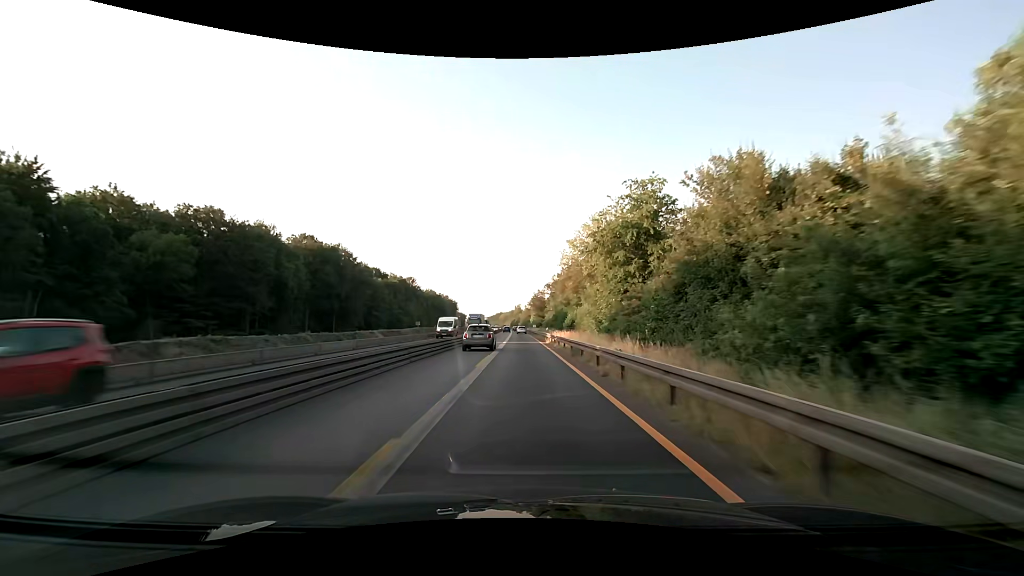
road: motorway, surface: asphalt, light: Day
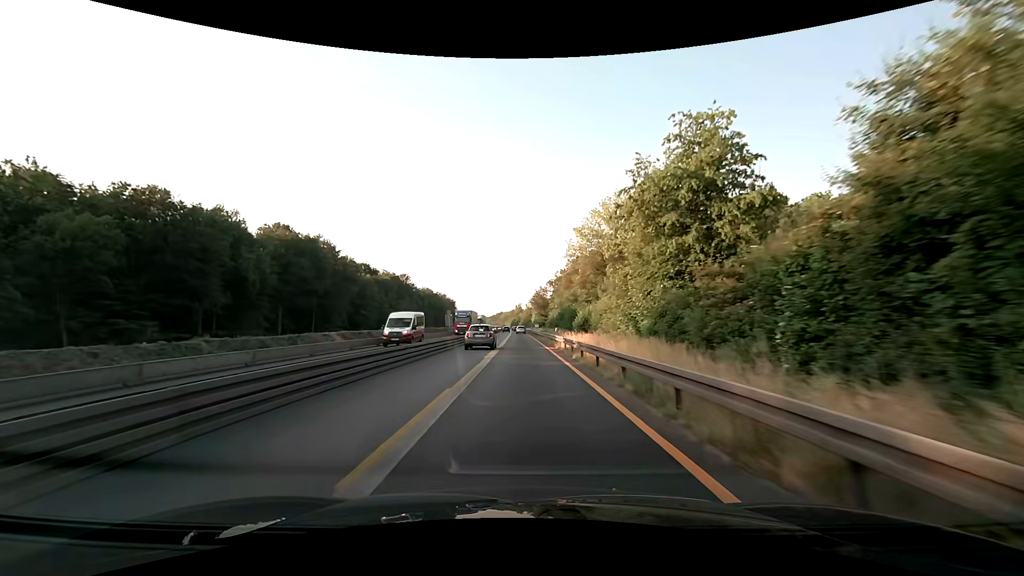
(0.0, +12.5) m; 0°
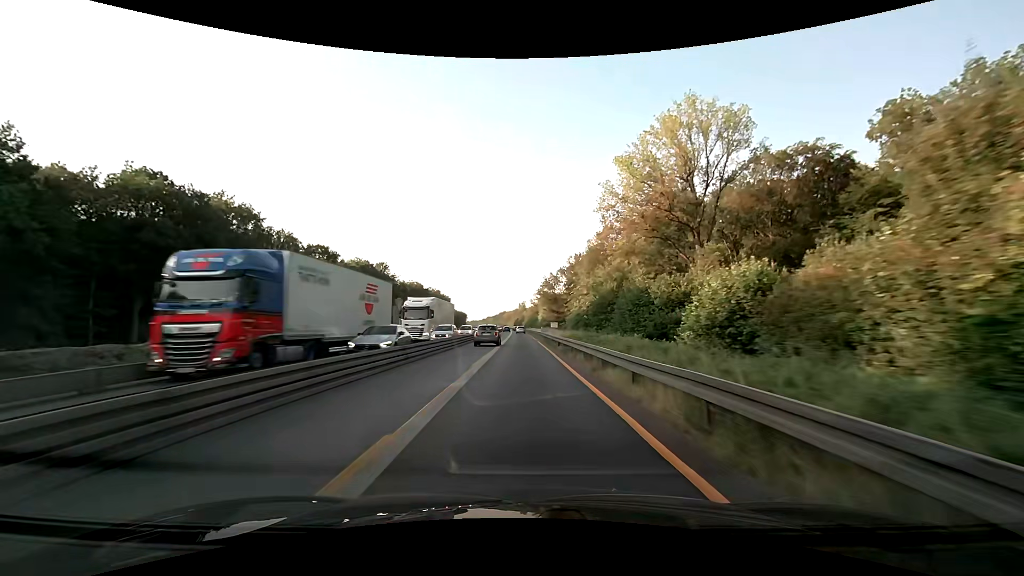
(0.0, +37.5) m; 0°
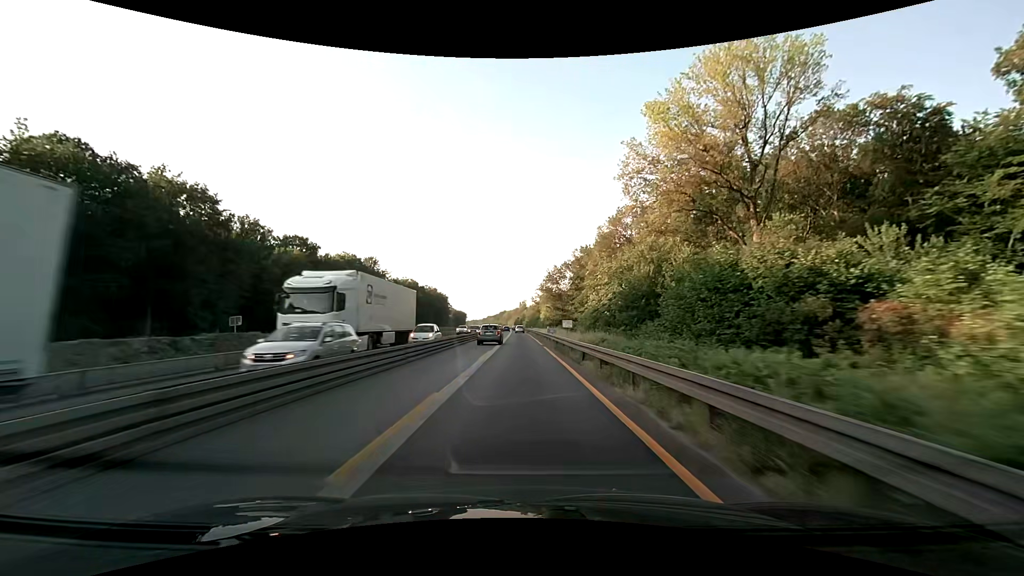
(0.0, +12.5) m; 0°
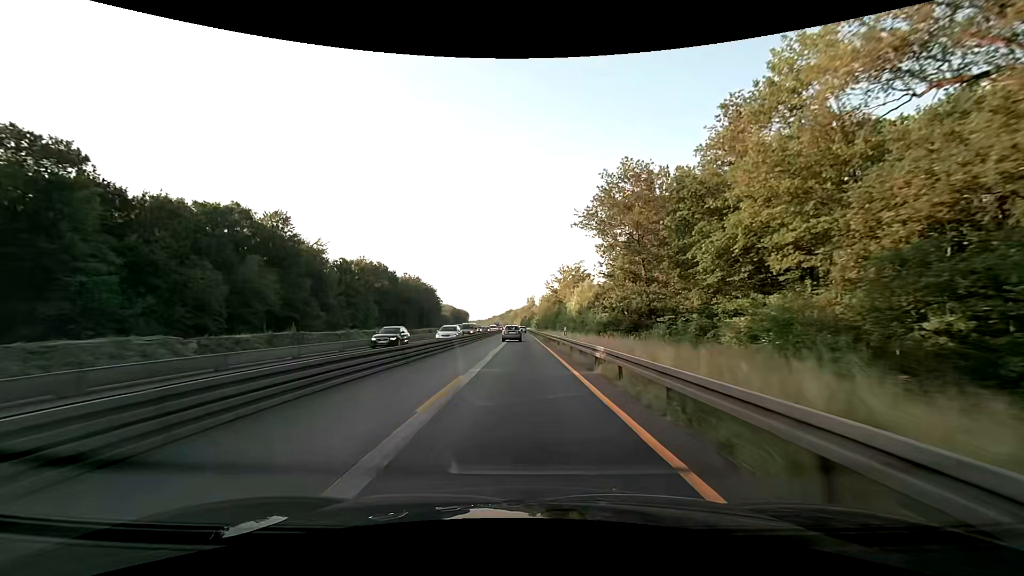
(-0.5, +62.5) m; -1°
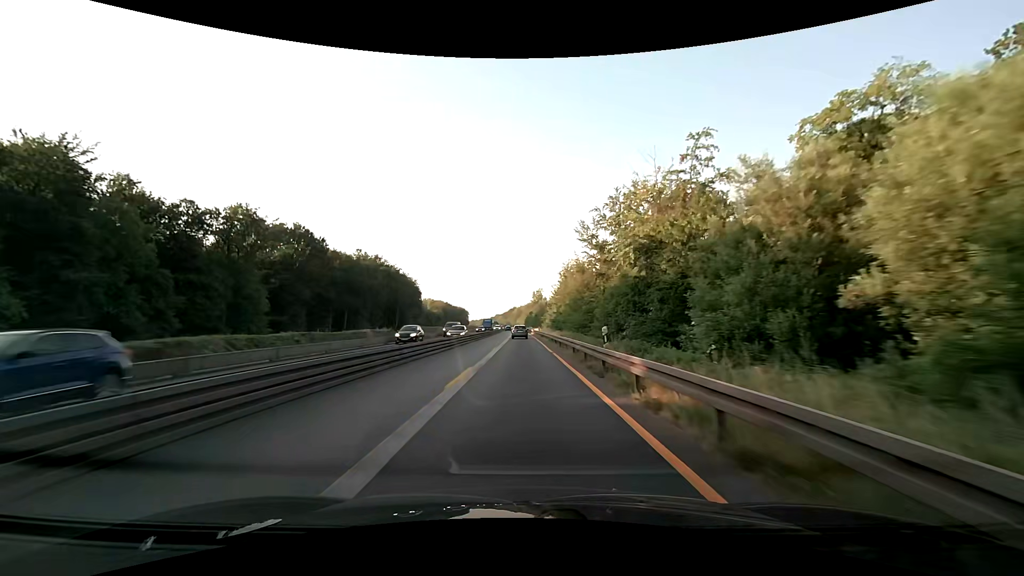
(-0.1, +62.5) m; 0°
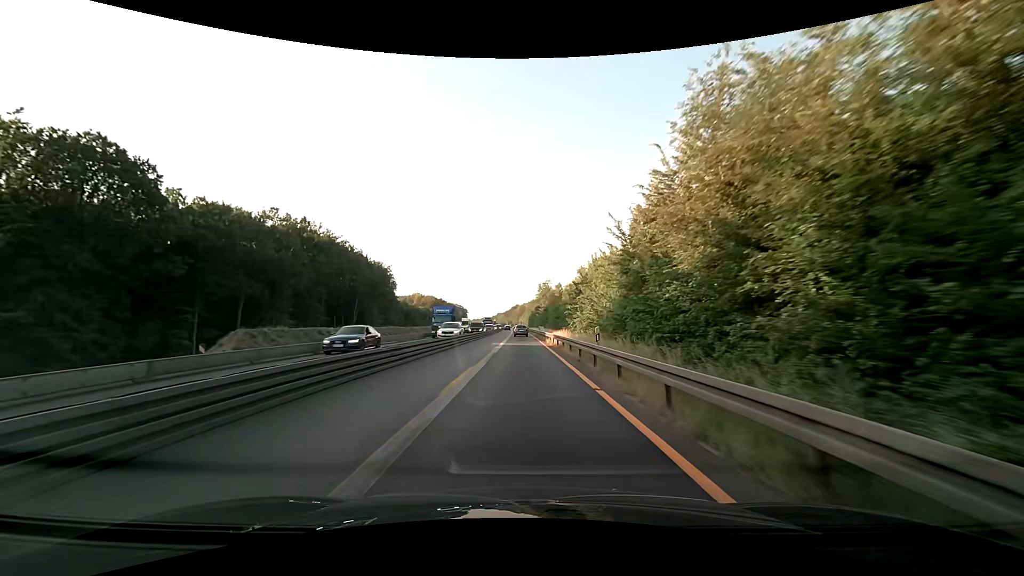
(-0.2, +50.0) m; 0°
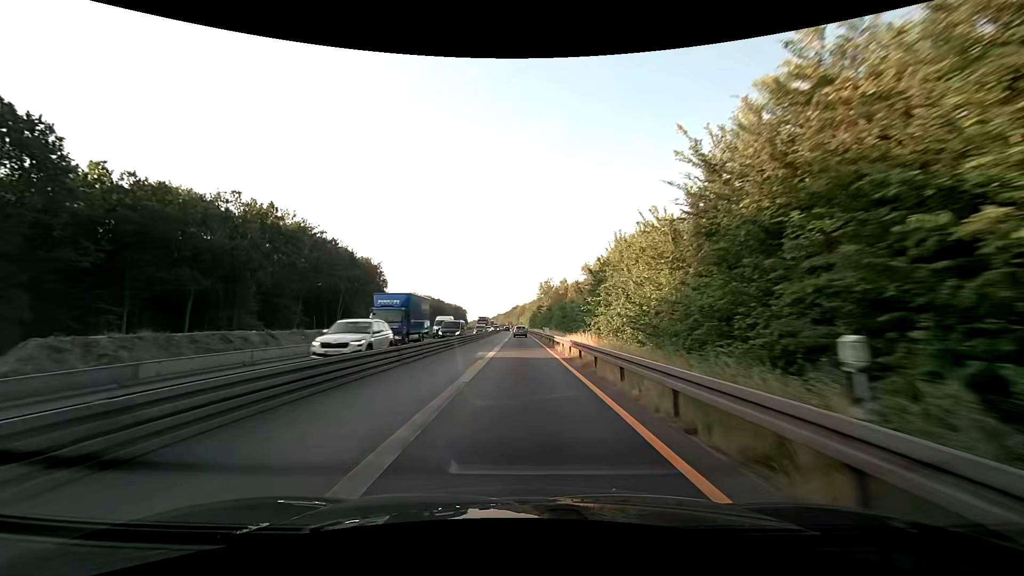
(0.0, +12.5) m; 0°
(0, +10) (0, +20) (0, +30) (0, +40) (0, +50) (0, +60) (-1, +70) (-1, +80) (-1, +90) (-1, +100) m
